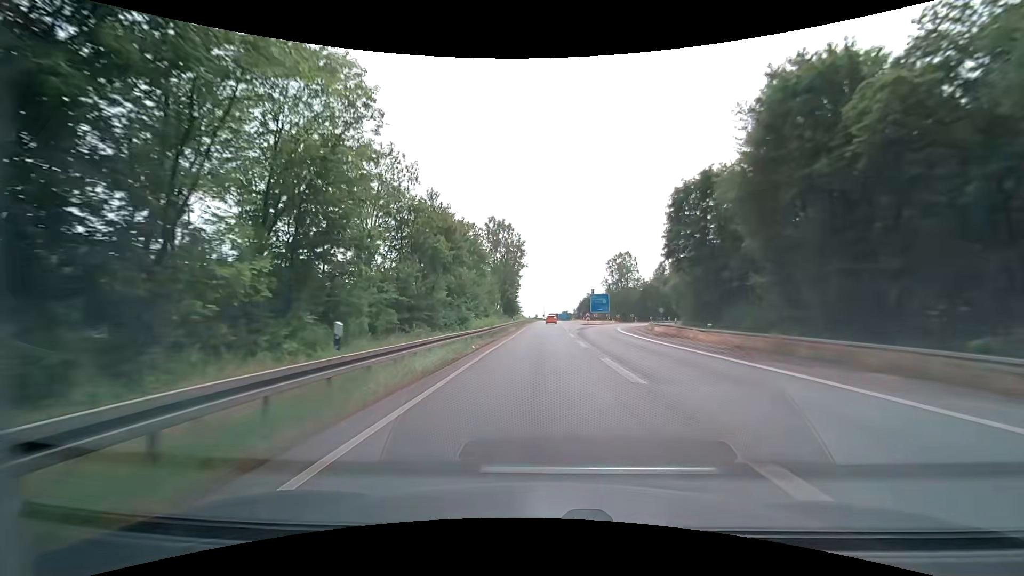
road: motorway_link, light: Day
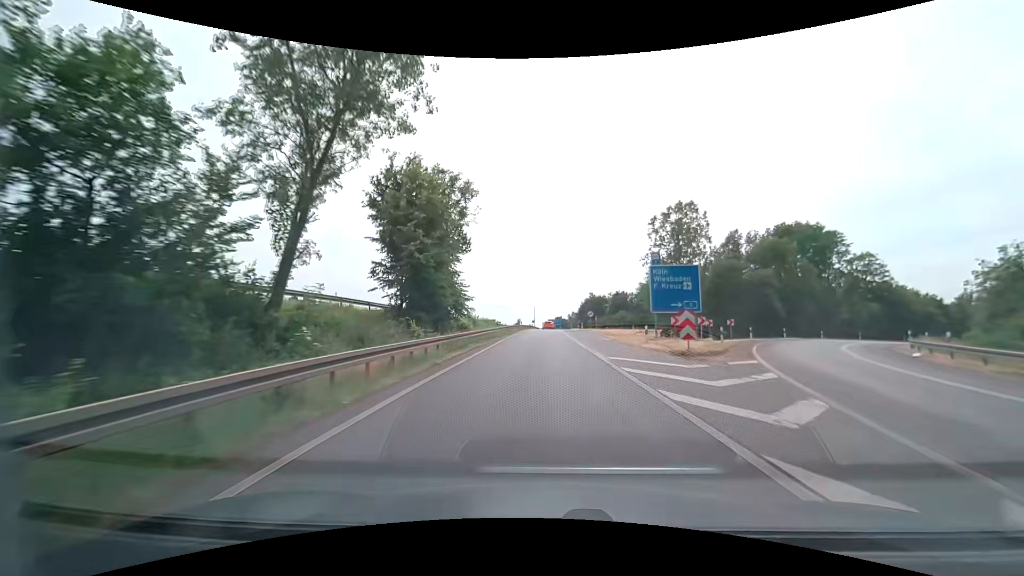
(+0.3, +54.9) m; +1°
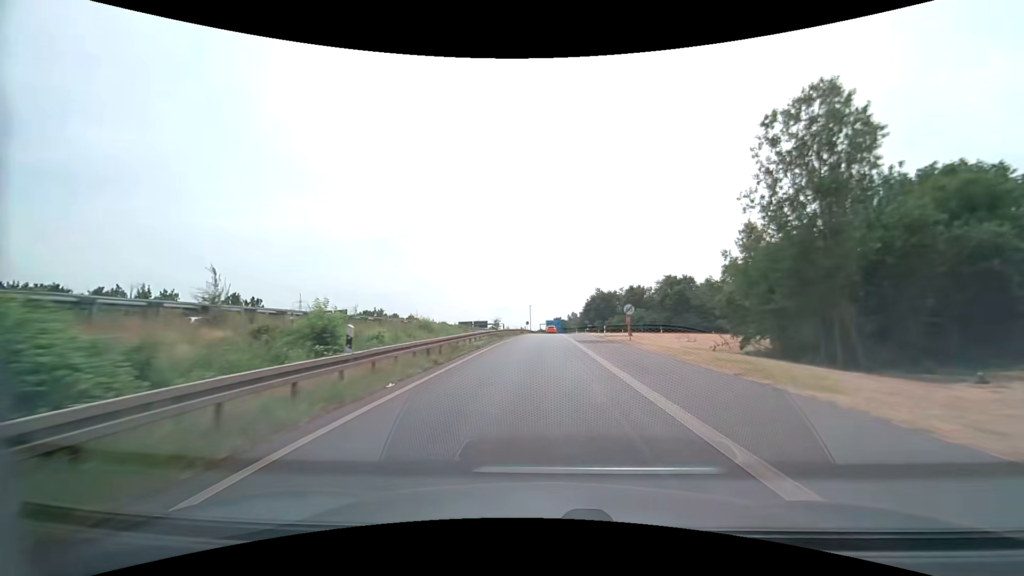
(+0.1, +31.3) m; 0°
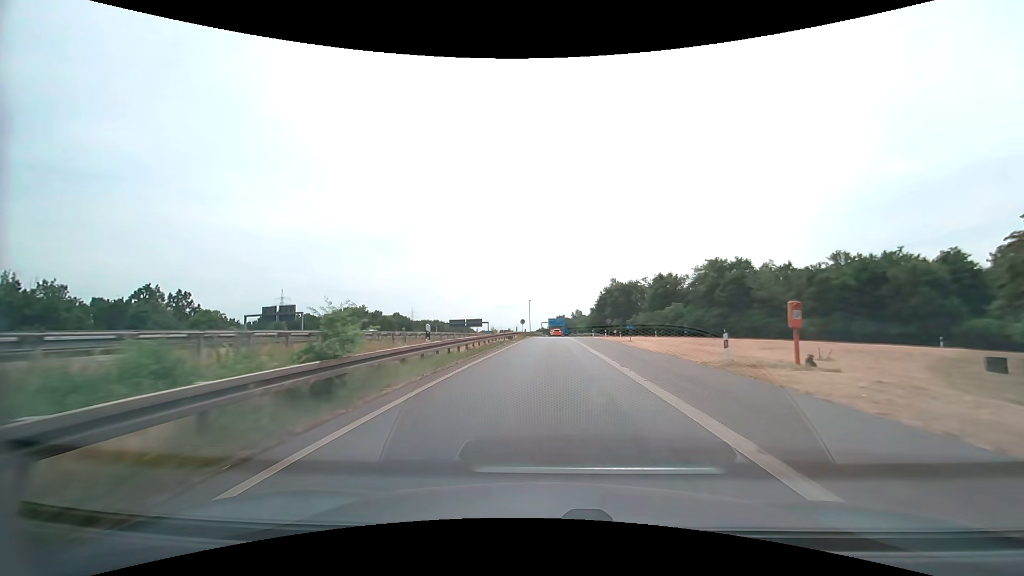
(-0.1, +30.8) m; 0°
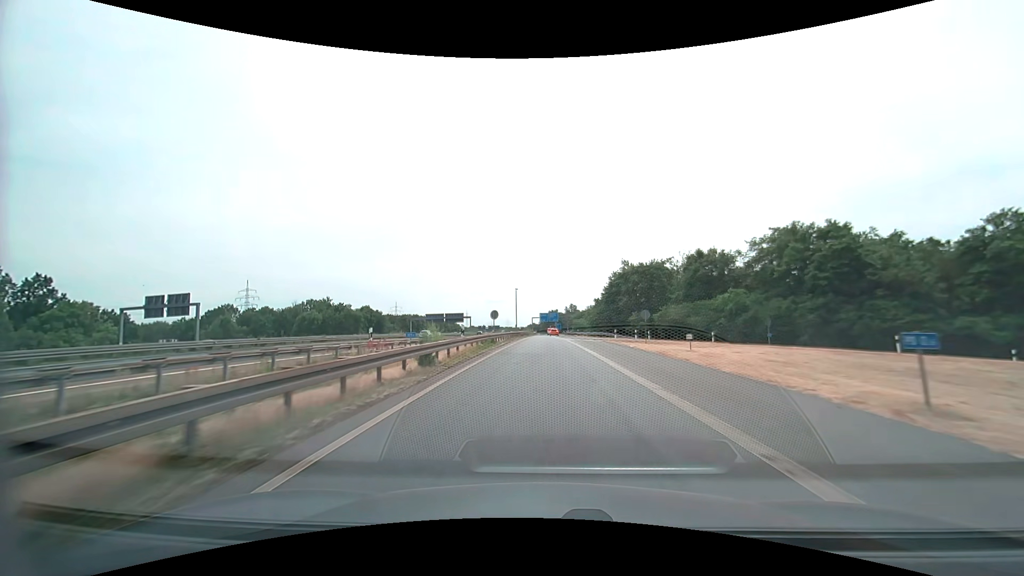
(+0.3, +30.5) m; +1°
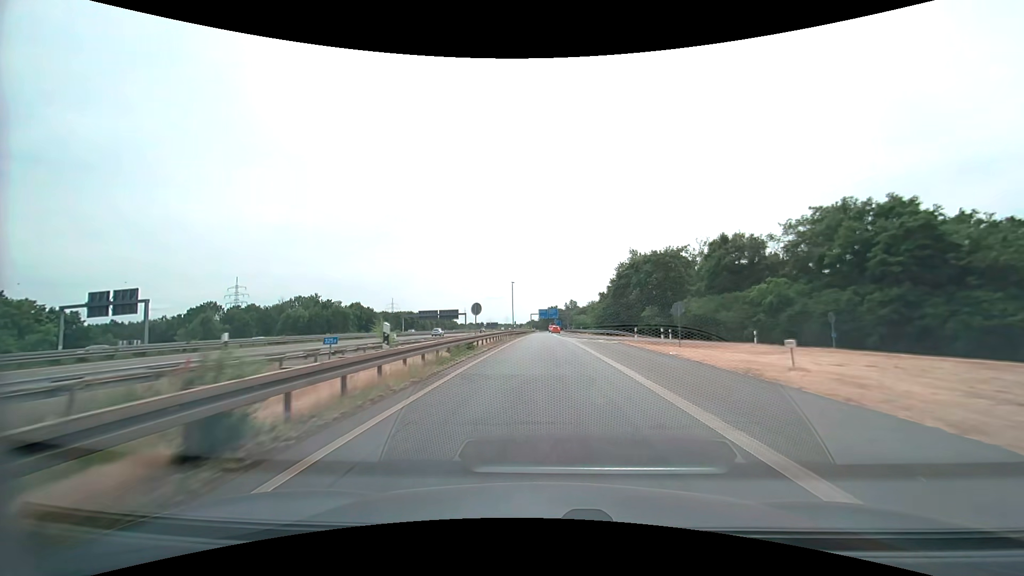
(0.0, +10.1) m; 0°
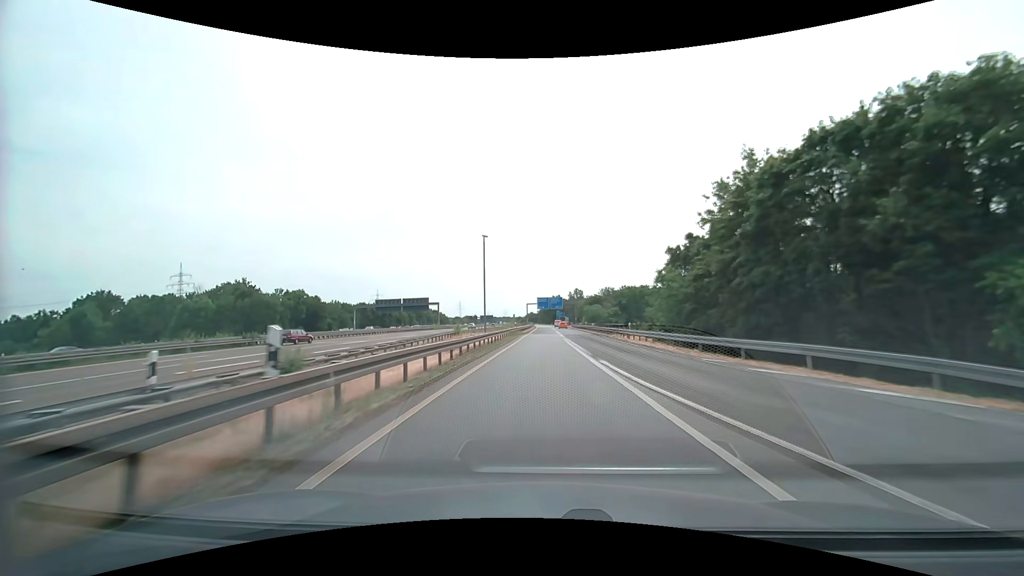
(-0.1, +49.2) m; 0°
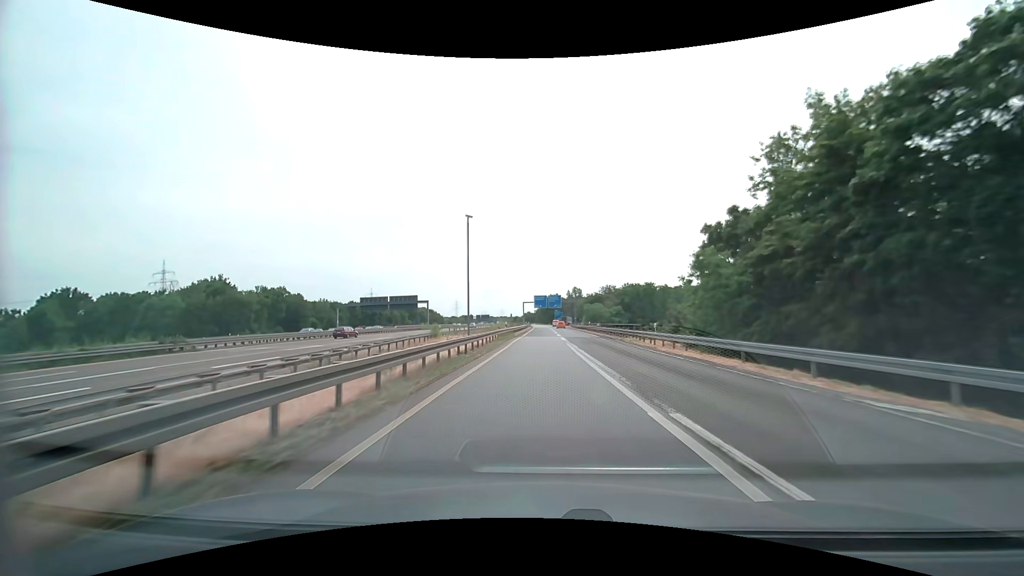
(0.0, +9.8) m; 0°
(0, +10) (0, +20) (0, +30) (+1, +40) (+1, +50) (+2, +60) (+3, +70) (+3, +80) (+3, +90) (+3, +100) m
